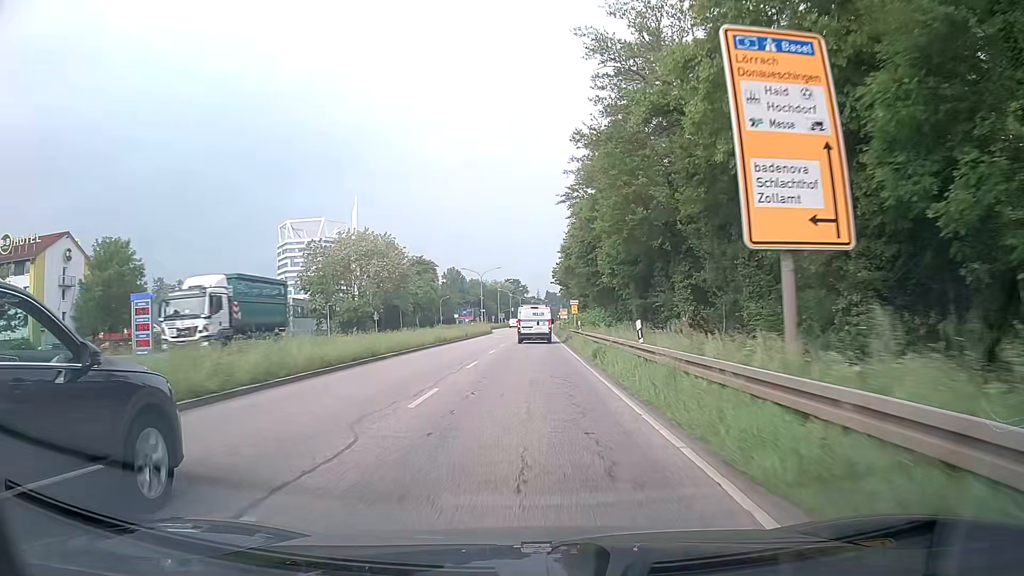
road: primary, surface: asphalt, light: Day
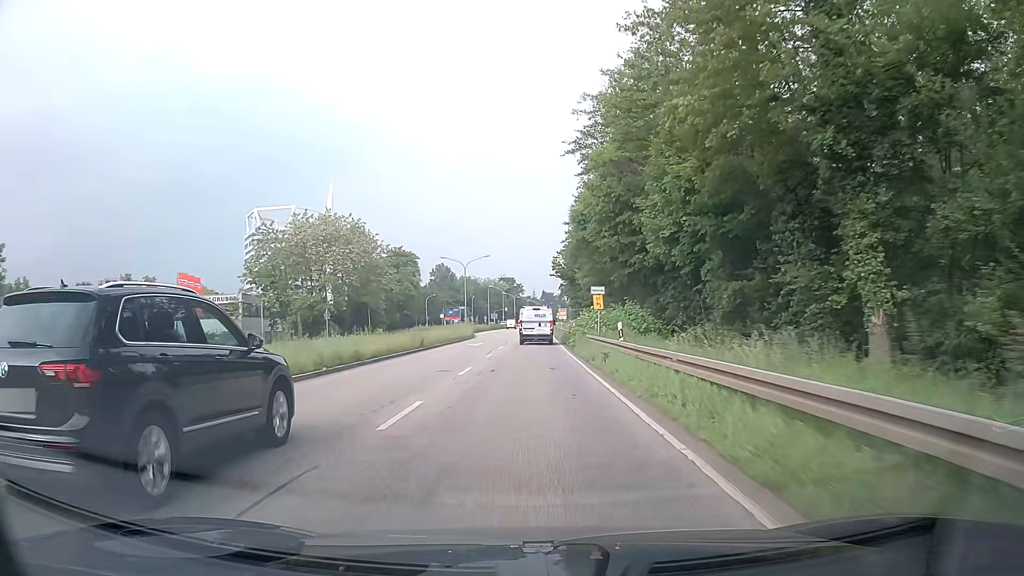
(0.0, +20.2) m; 0°
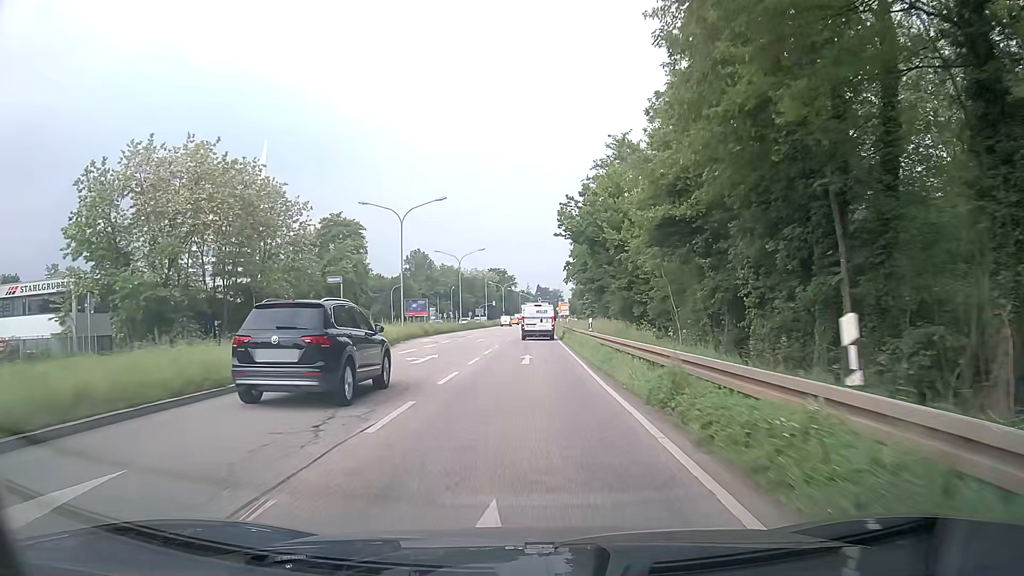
(+0.3, +39.6) m; +1°
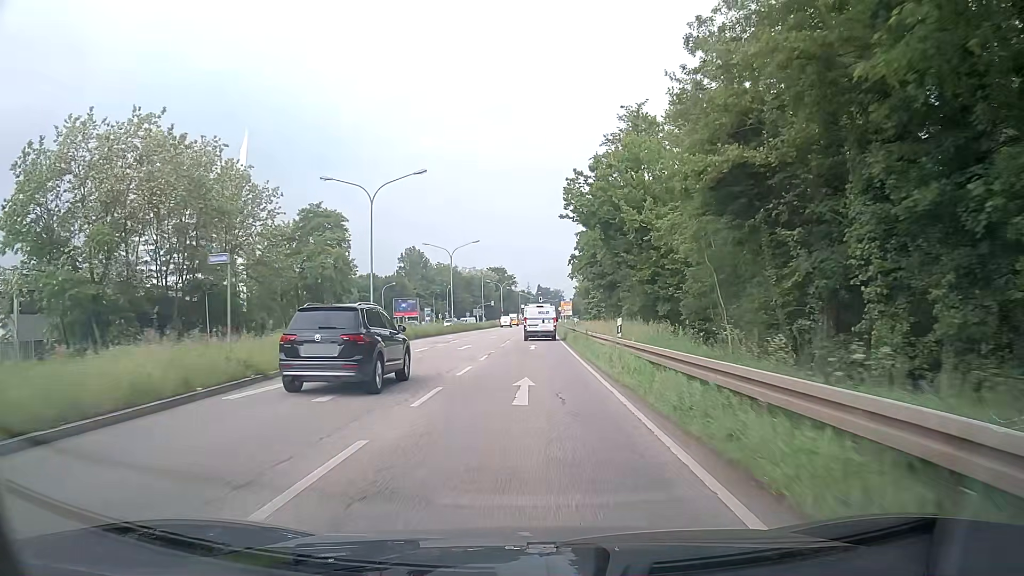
(0.0, +9.4) m; 0°
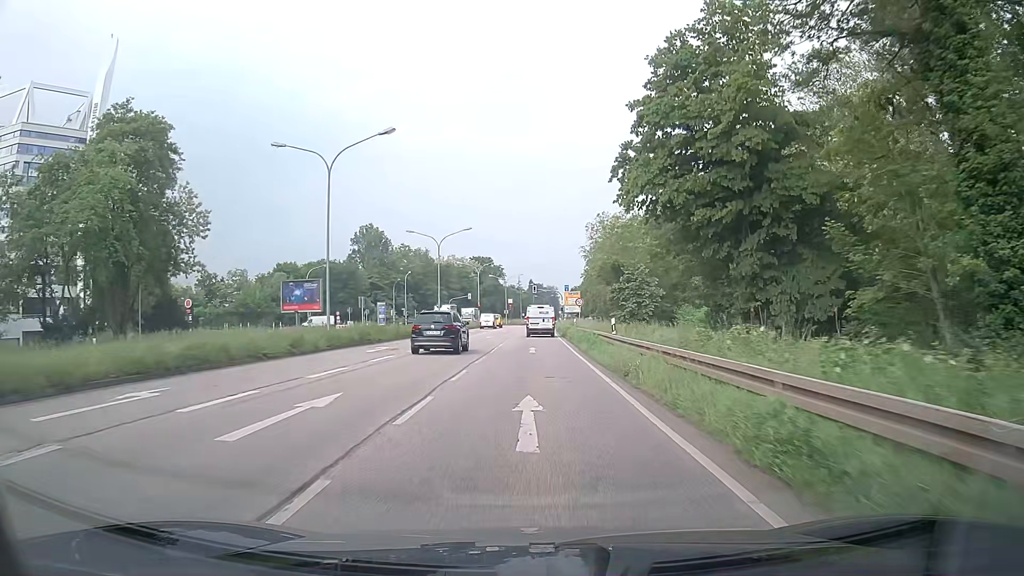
(+0.2, +43.8) m; +1°
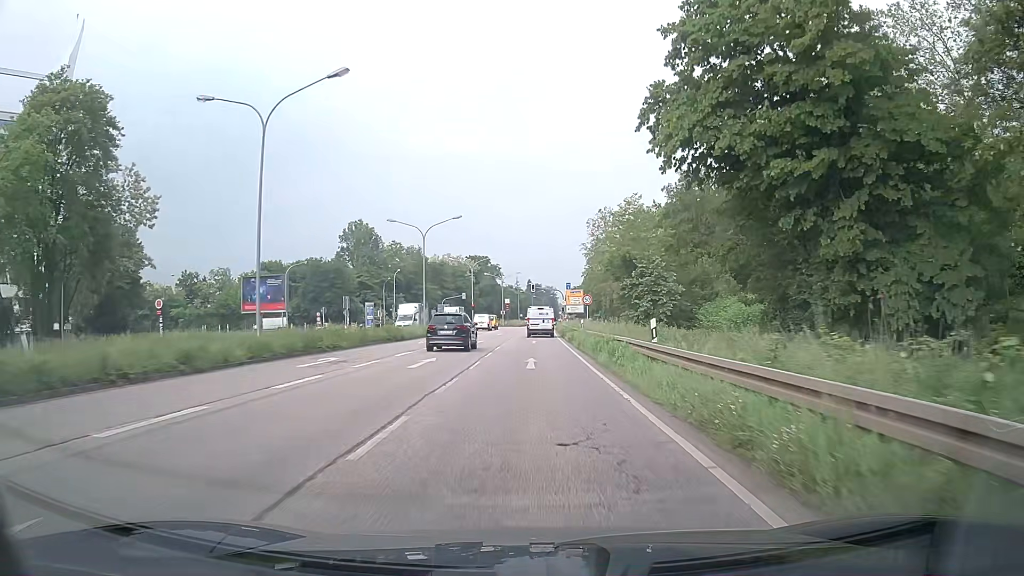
(0.0, +8.1) m; 0°
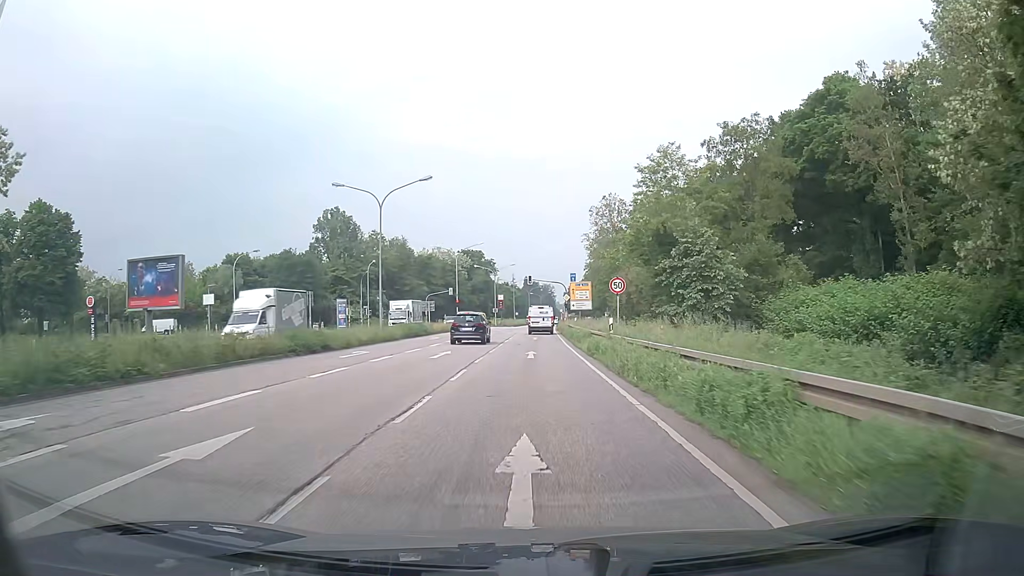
(0.0, +15.7) m; +1°
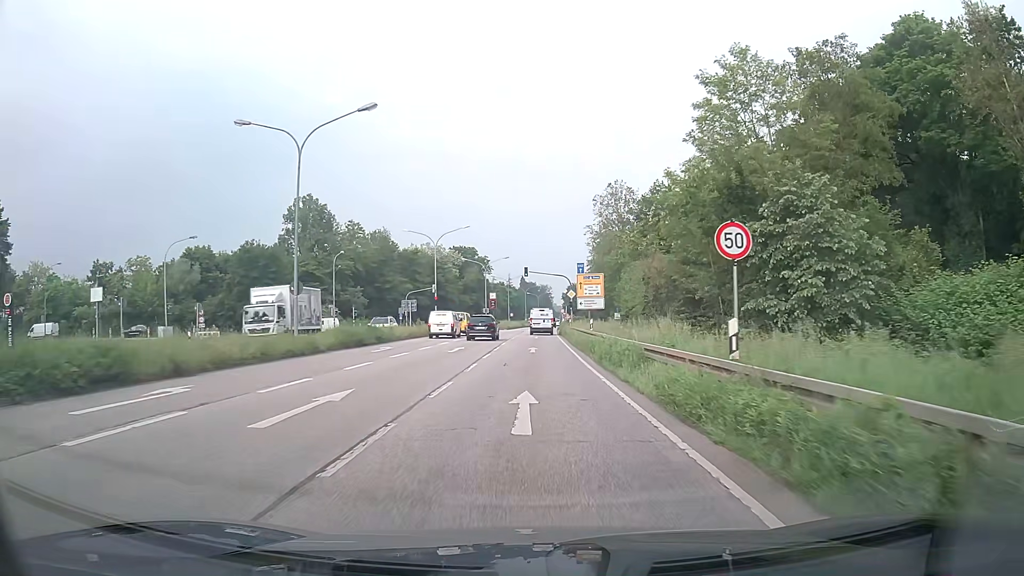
(0.0, +14.9) m; 0°
(0, +10) (0, +20) (0, +30) (0, +40) (+1, +50) (+1, +60) (+1, +70) (+1, +80) (+2, +90) (+2, +100) m
